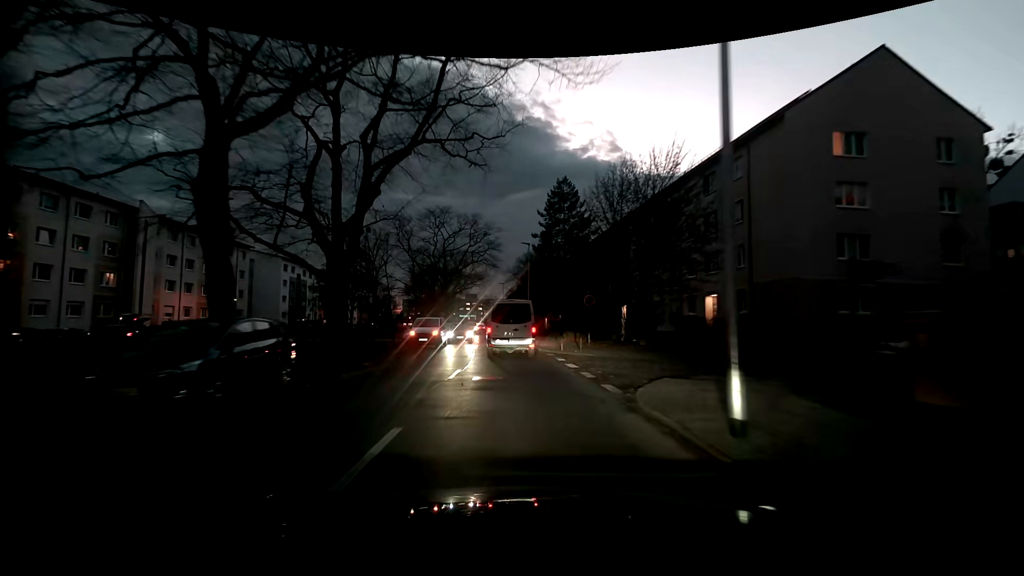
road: tertiary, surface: asphalt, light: Dusk
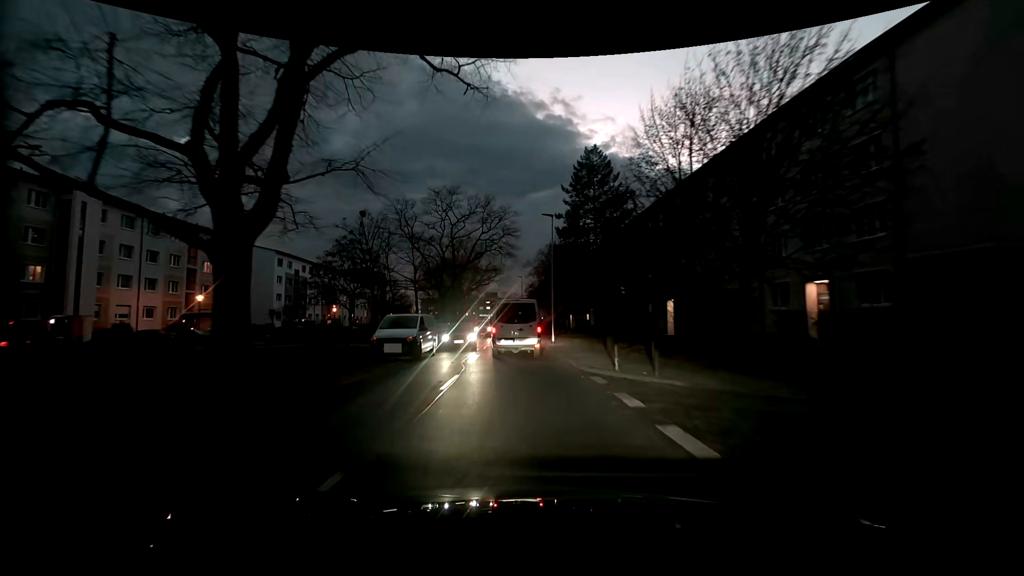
(-0.4, +10.9) m; -3°
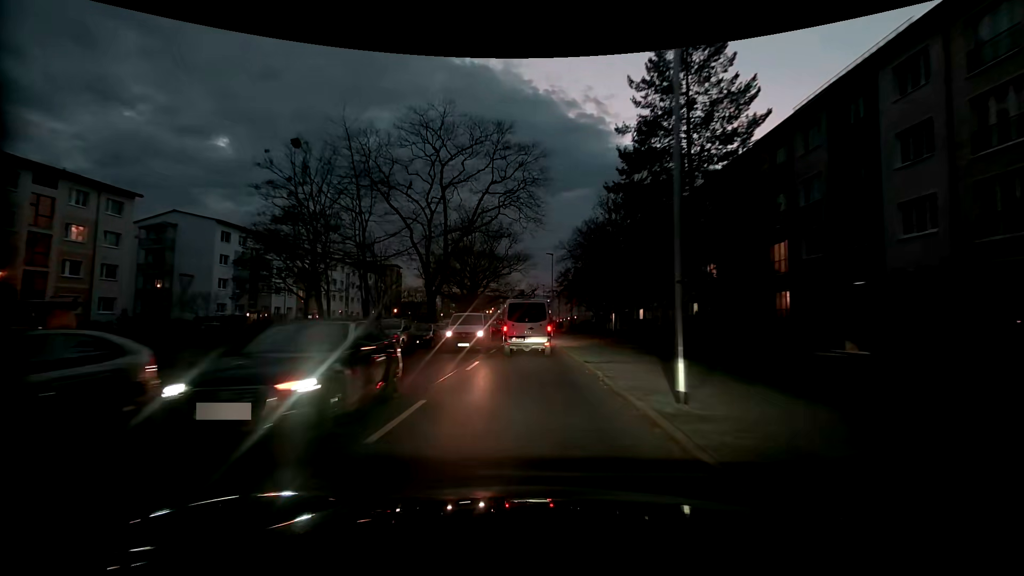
(-0.8, +23.2) m; -4°
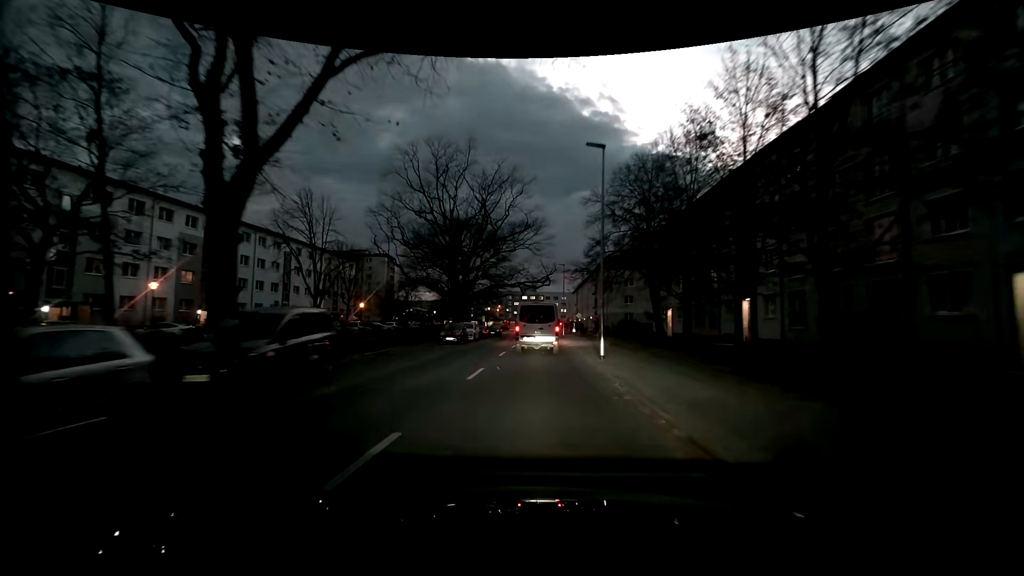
(-0.3, +29.6) m; -2°
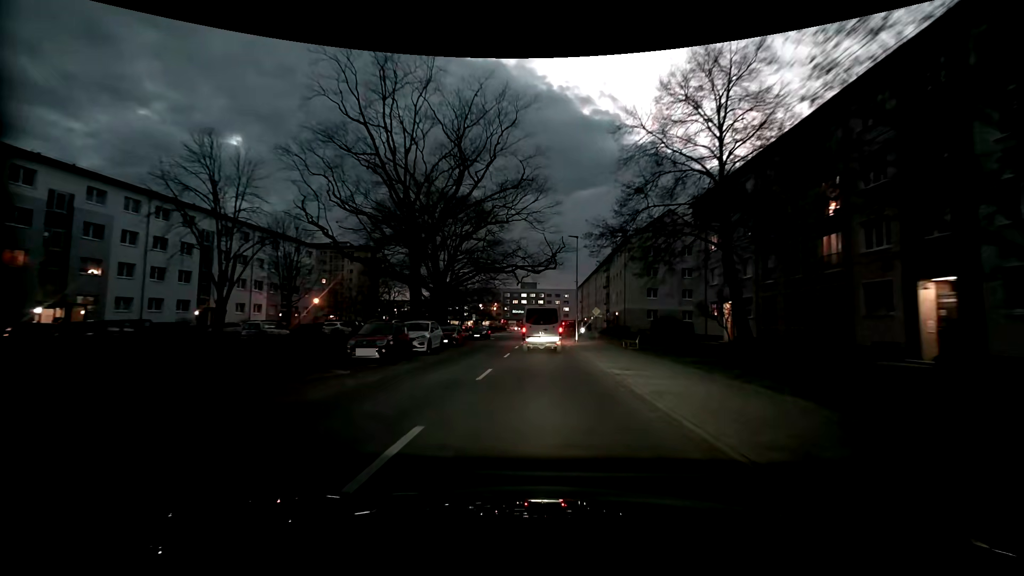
(+0.2, +17.8) m; +2°
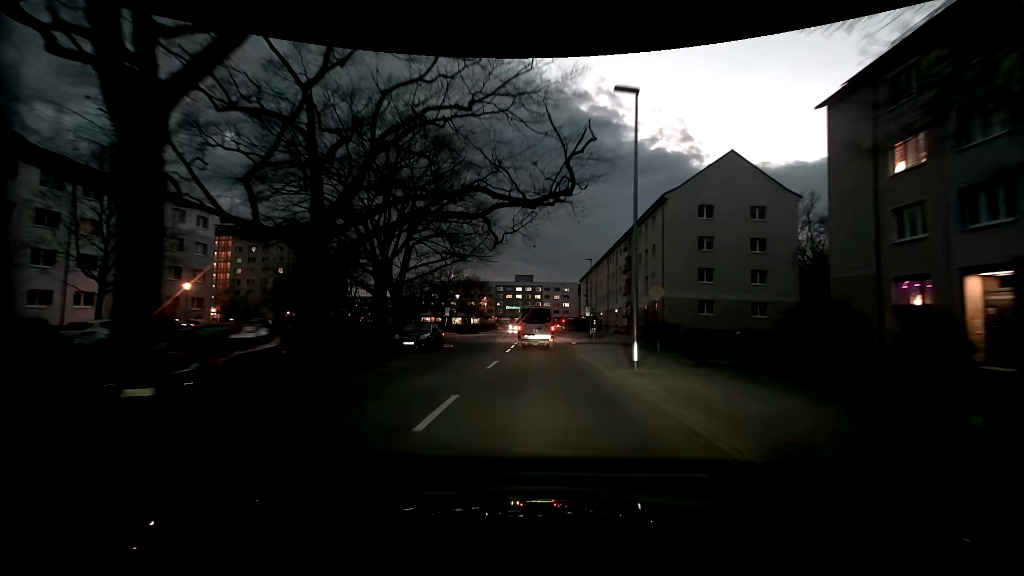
(-0.2, +24.2) m; 0°
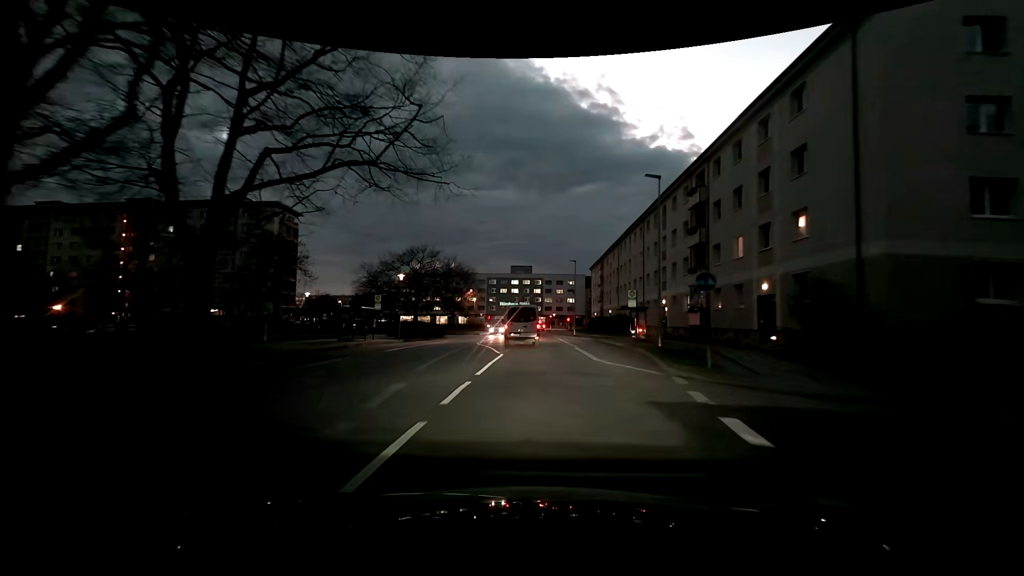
(0.0, +29.7) m; +1°
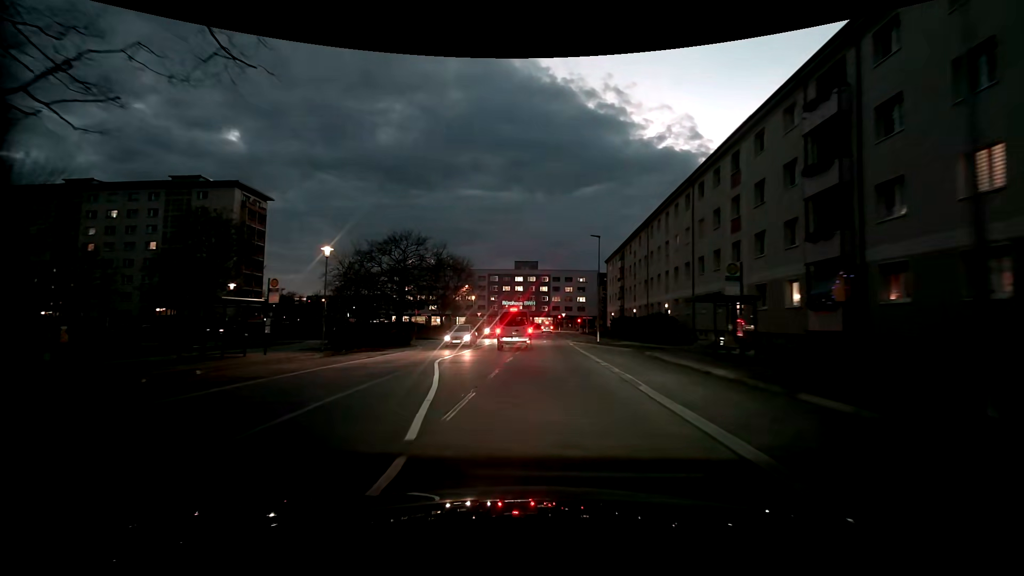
(-0.4, +16.1) m; -2°
(0, +10) (-1, +20) (-2, +30) (-2, +40) (-2, +50) (-2, +60) (-2, +70) (-2, +80) (-2, +90) (-2, +100) m
